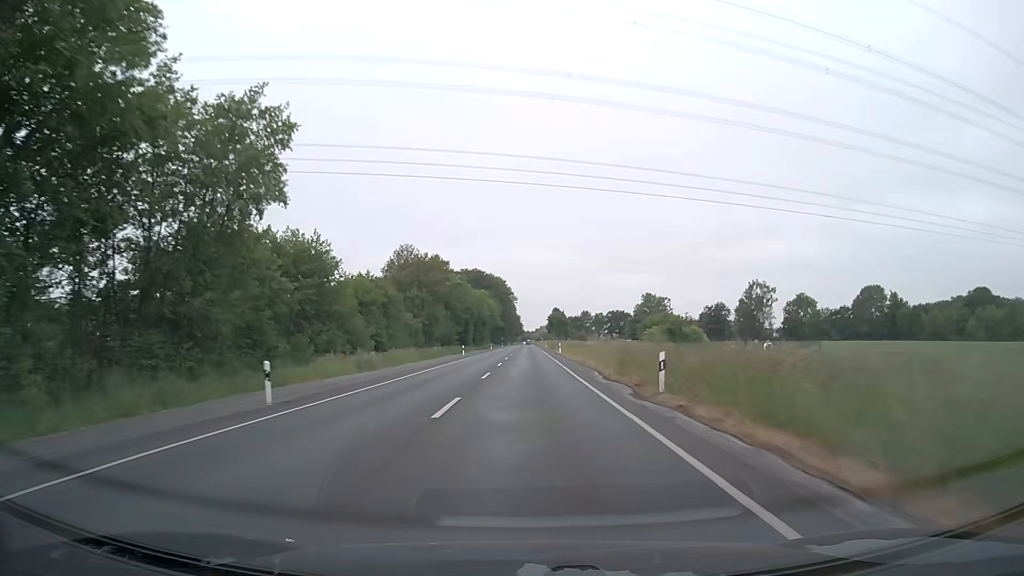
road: secondary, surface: asphalt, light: Day
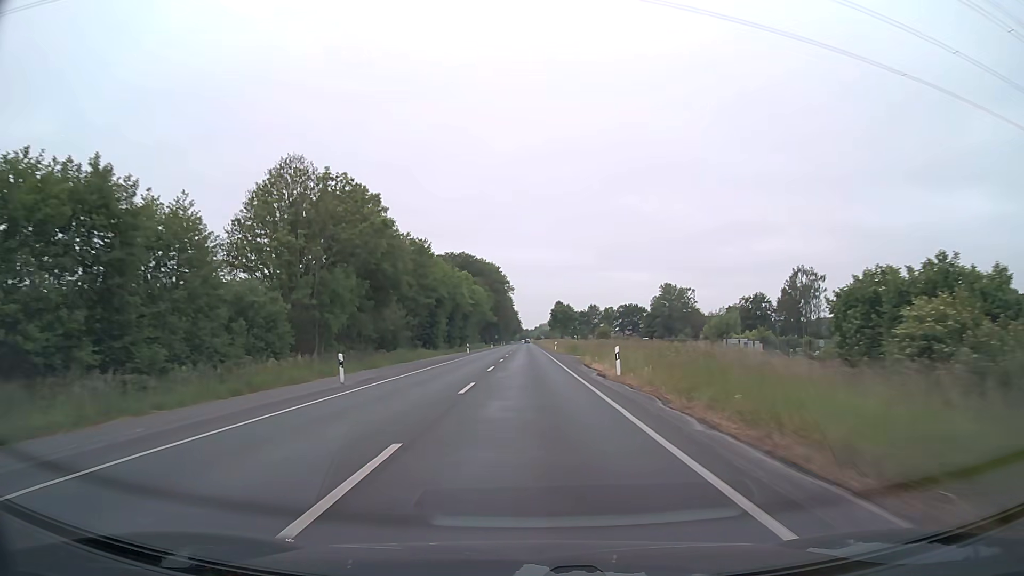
(0.0, +43.2) m; 0°
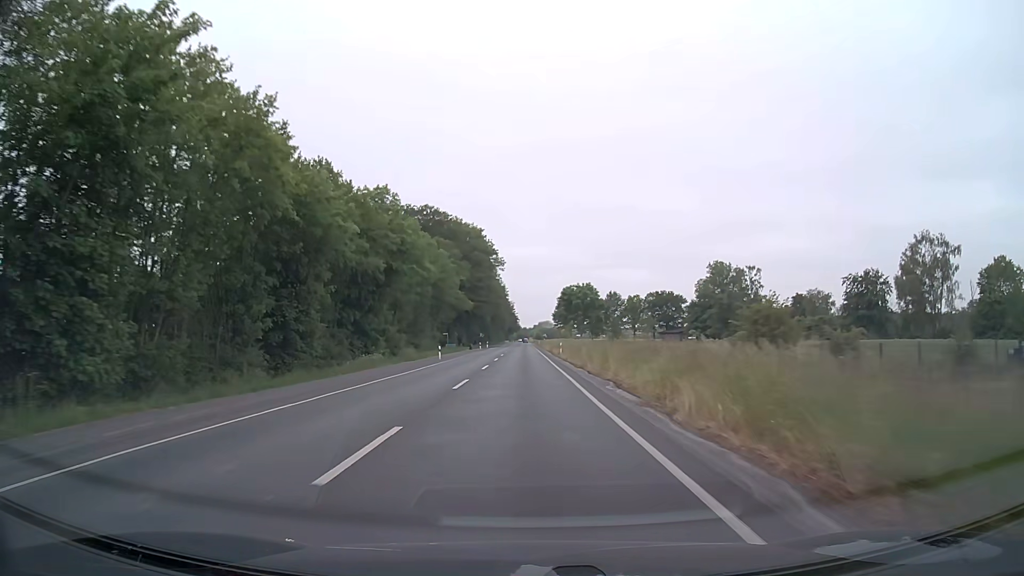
(+0.1, +70.6) m; 0°
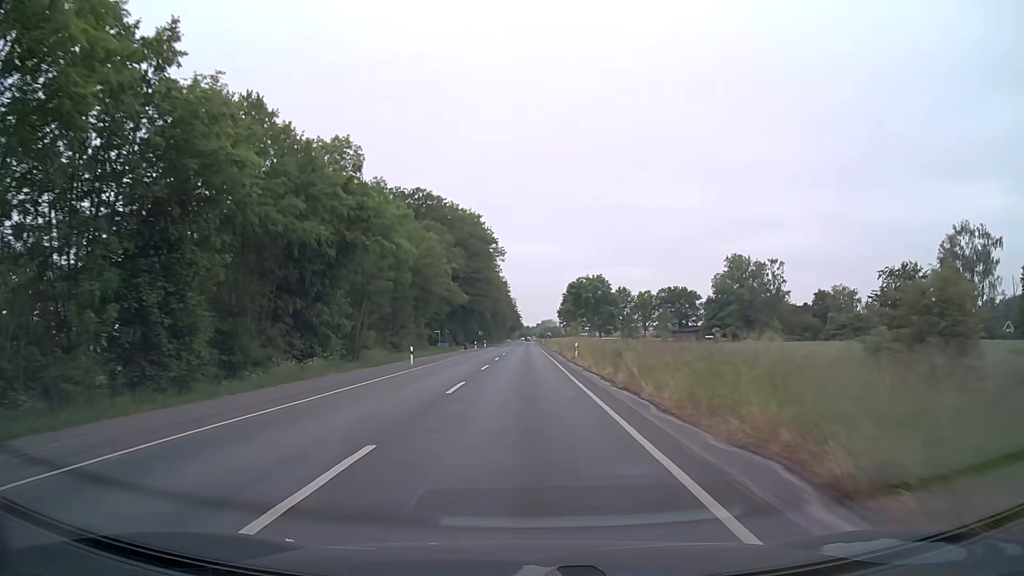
(0.0, +13.9) m; 0°
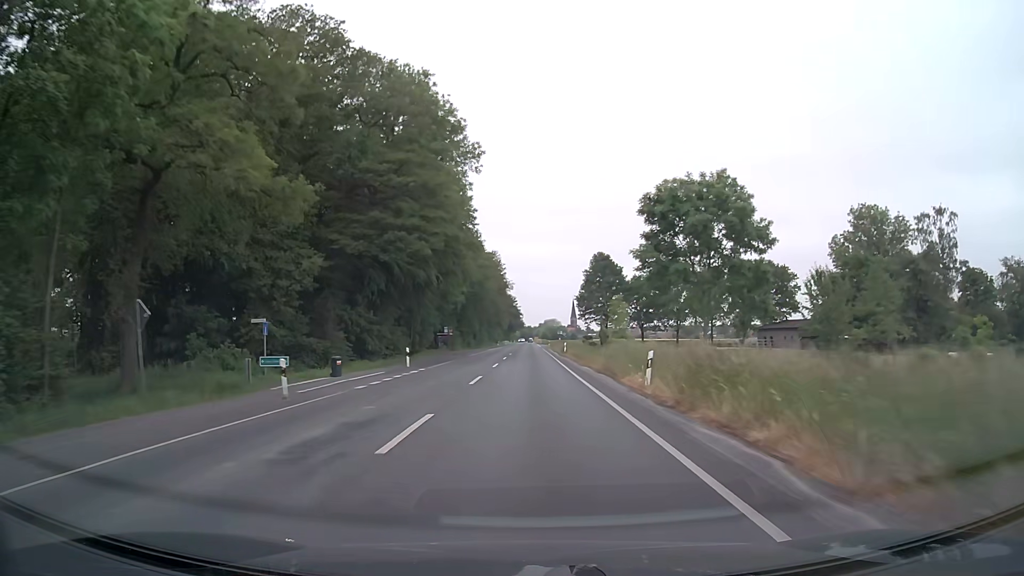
(-0.2, +68.8) m; 0°
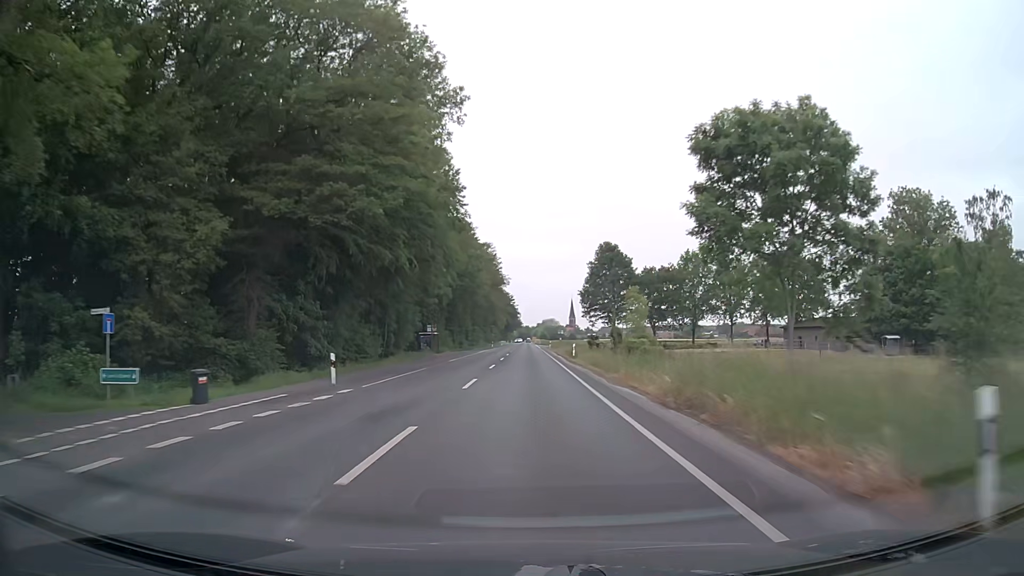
(+0.1, +13.6) m; 0°
